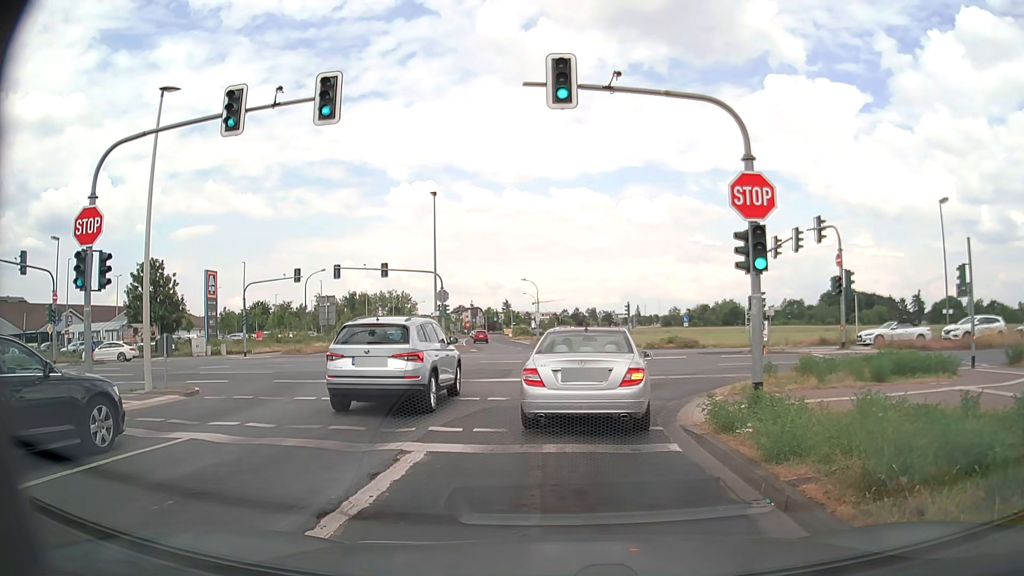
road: tertiary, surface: asphalt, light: Day
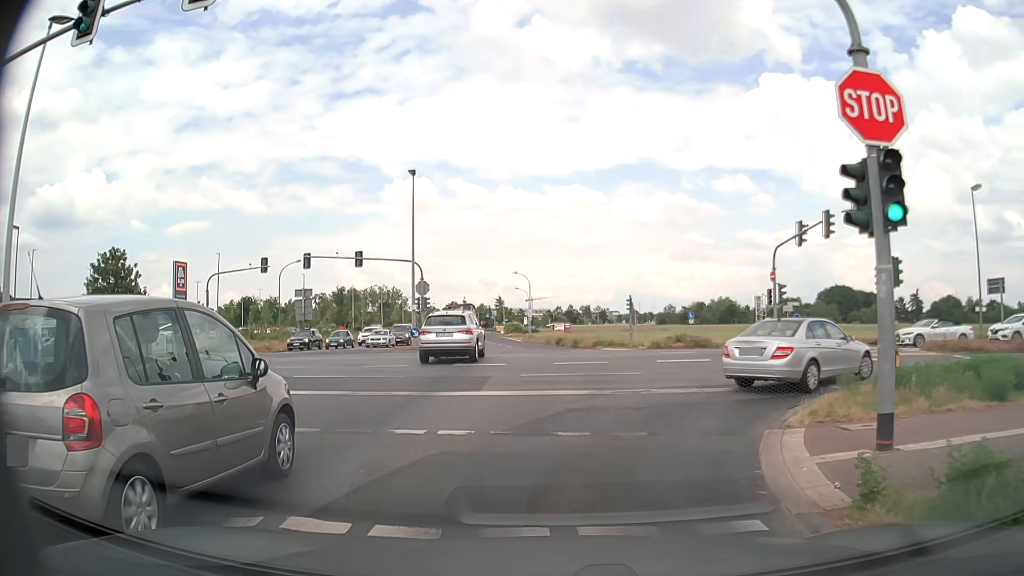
(+0.1, +5.4) m; 0°
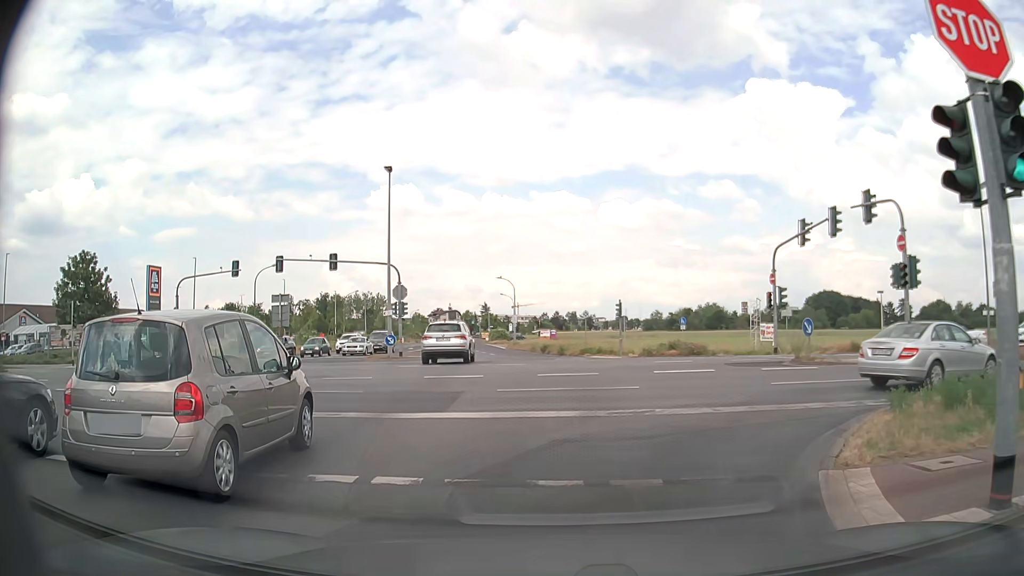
(+0.1, +2.5) m; +2°
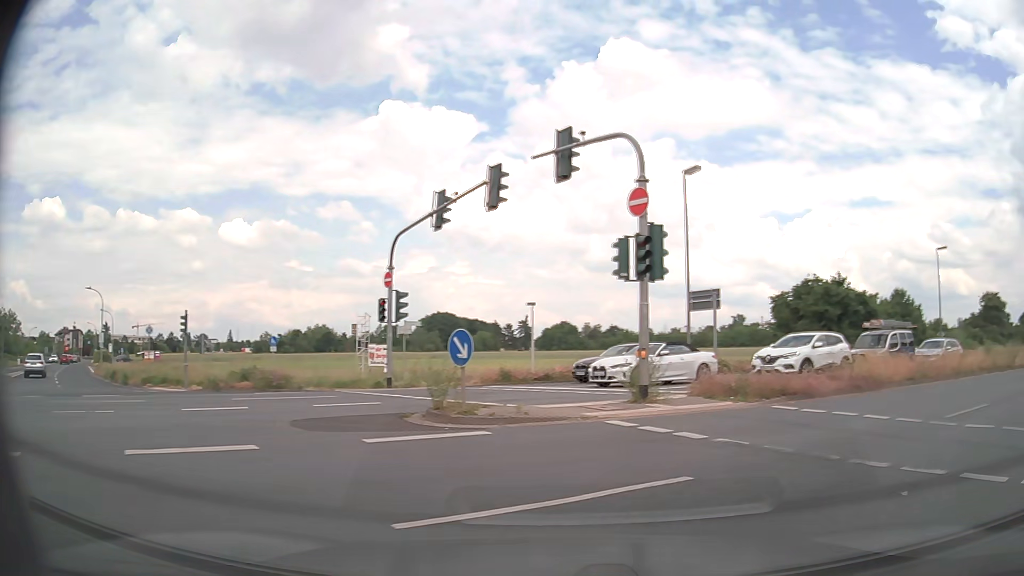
(+2.3, +10.6) m; +33°
